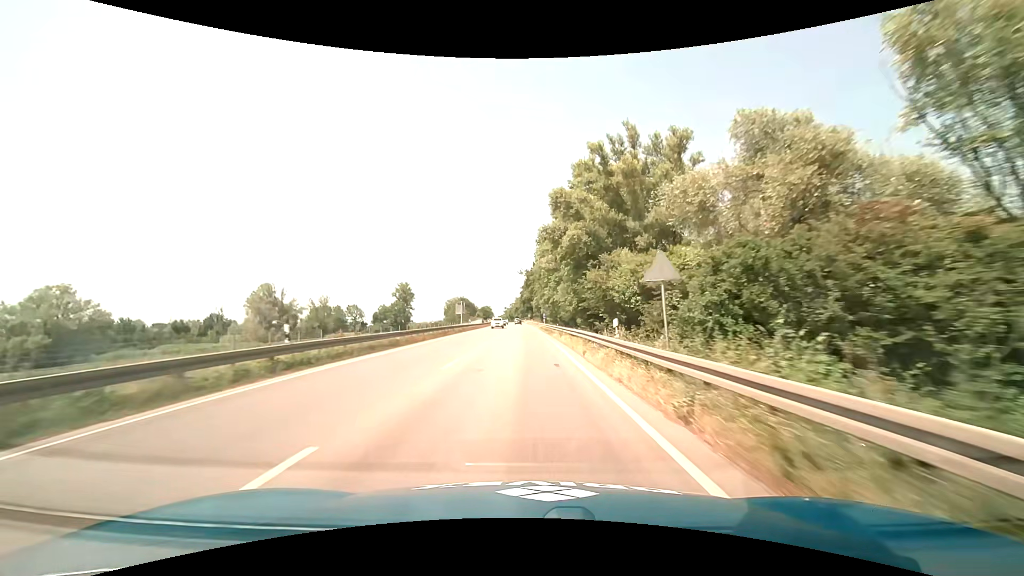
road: primary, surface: asphalt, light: Day
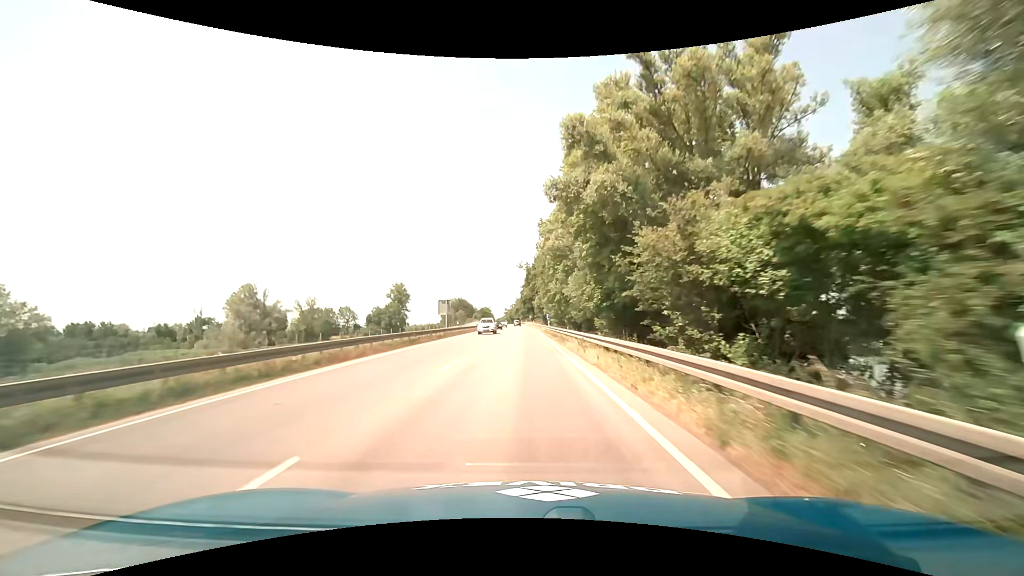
(0.0, +12.4) m; 0°
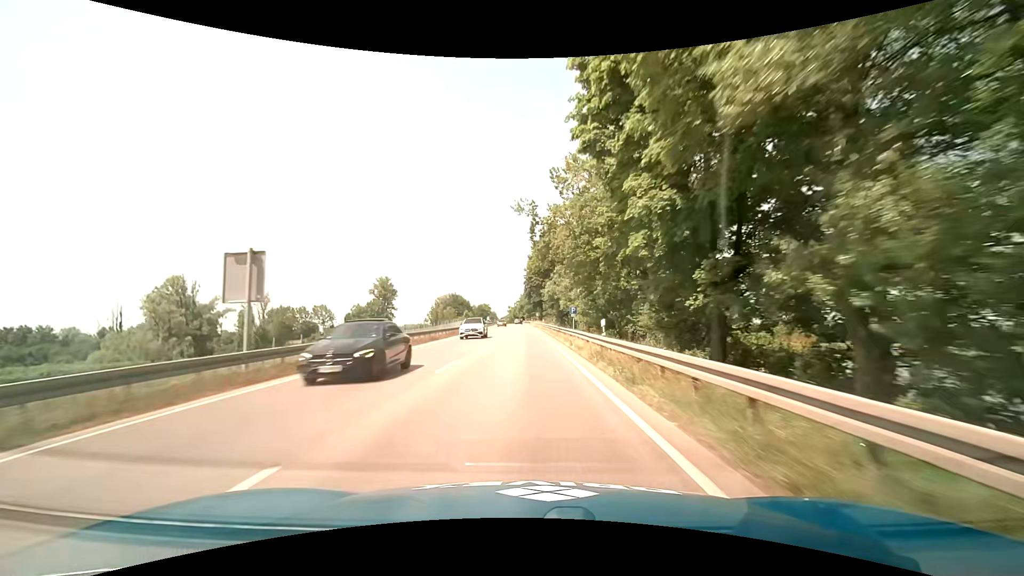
(-0.3, +37.2) m; -1°
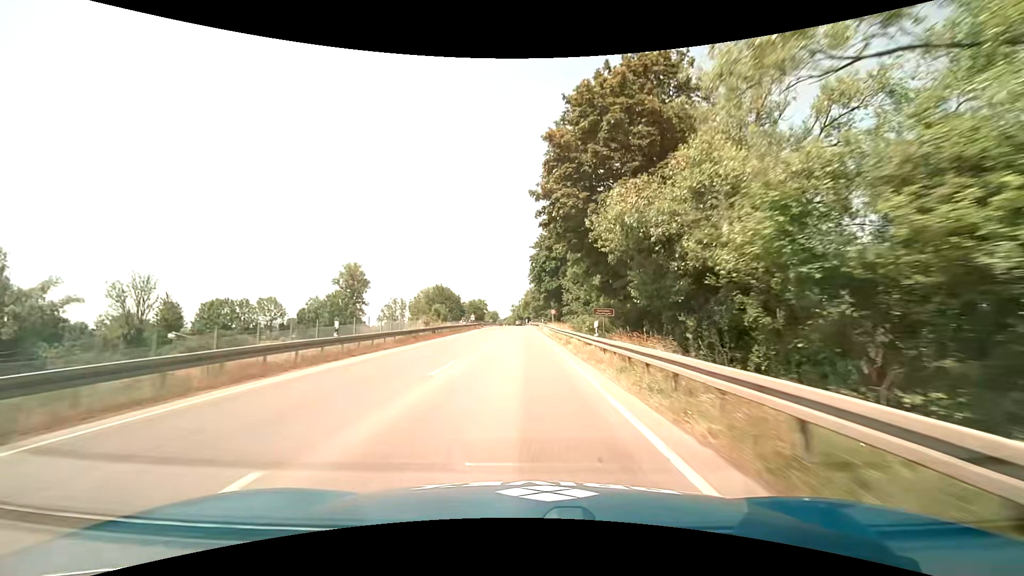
(-0.4, +49.3) m; -1°
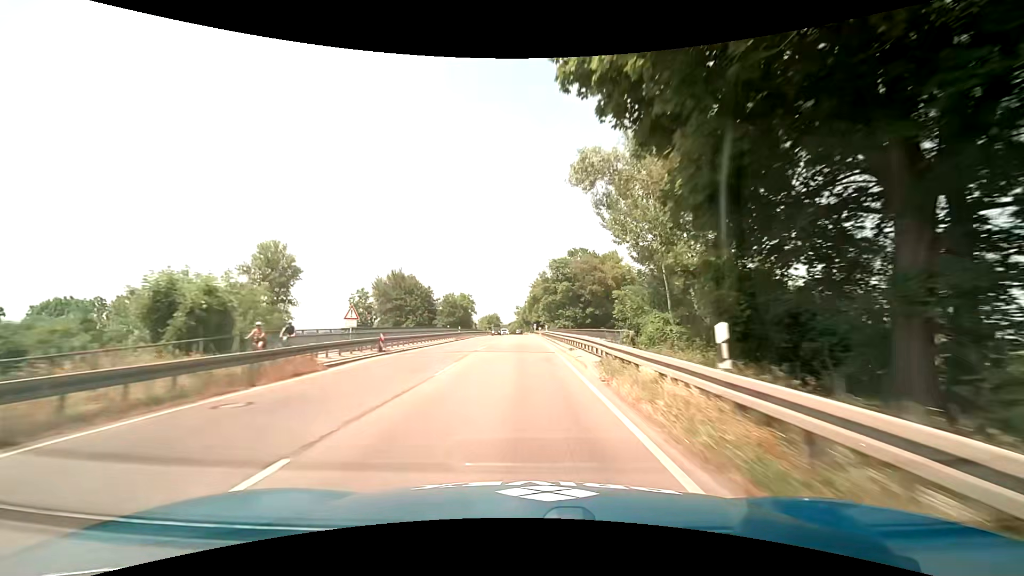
(-0.4, +61.1) m; -1°
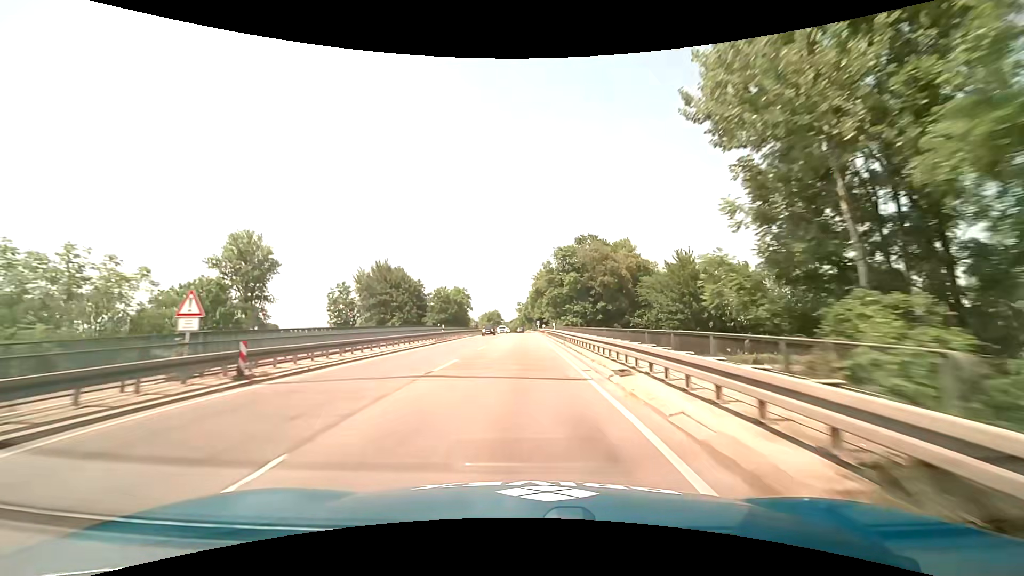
(0.0, +12.1) m; 0°
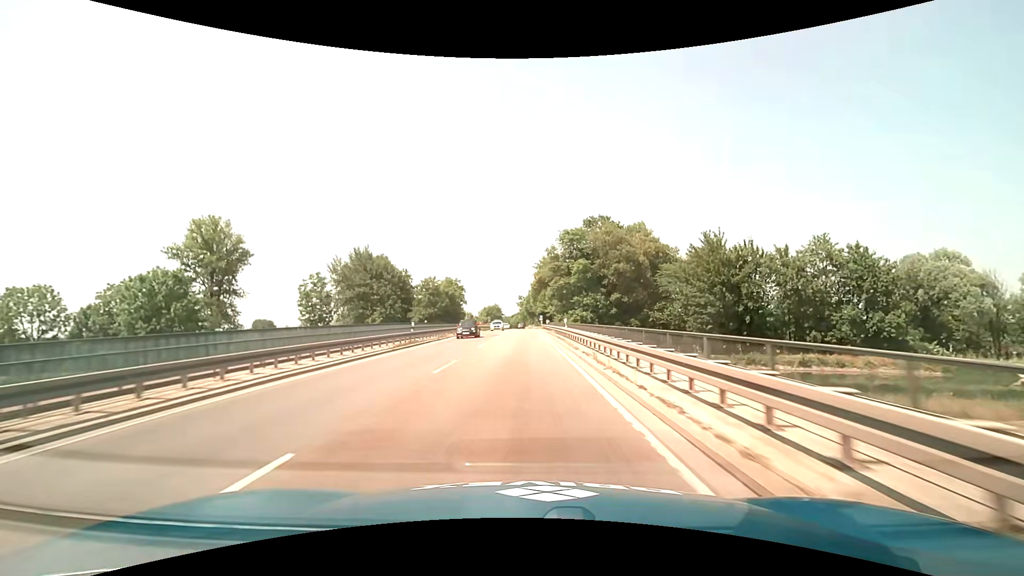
(0.0, +12.1) m; 0°
